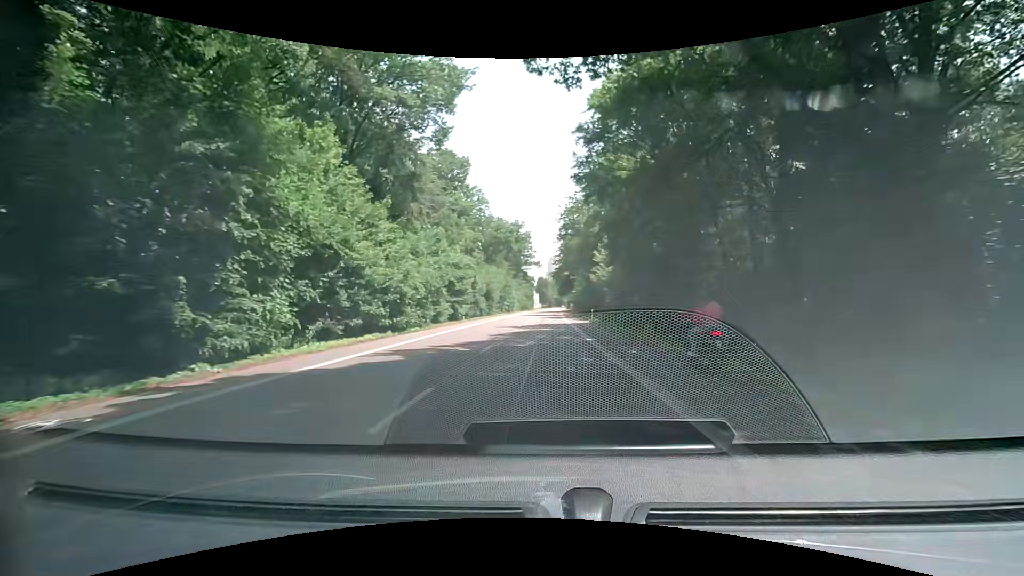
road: secondary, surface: asphalt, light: Day
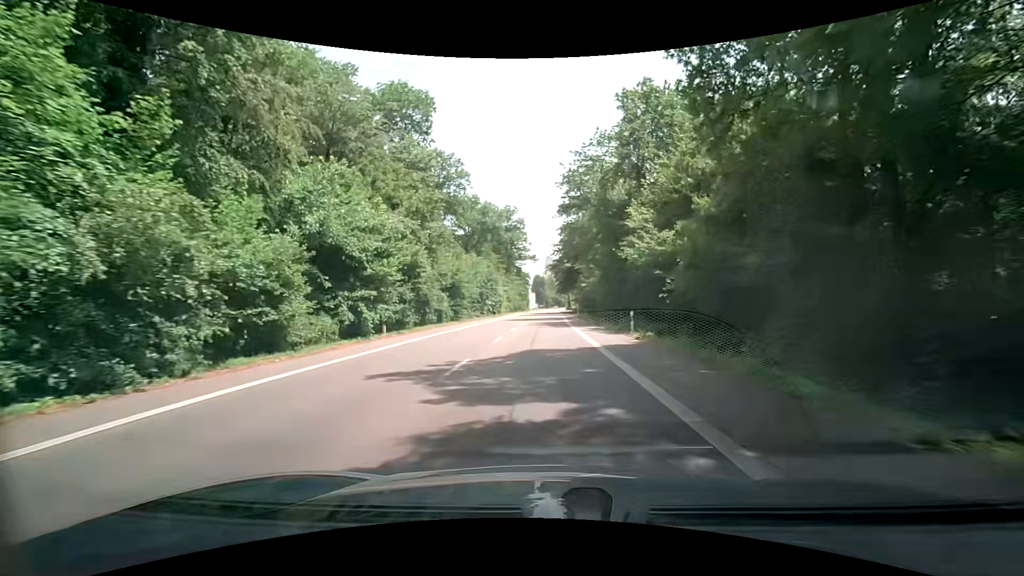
(+0.1, +22.6) m; 0°
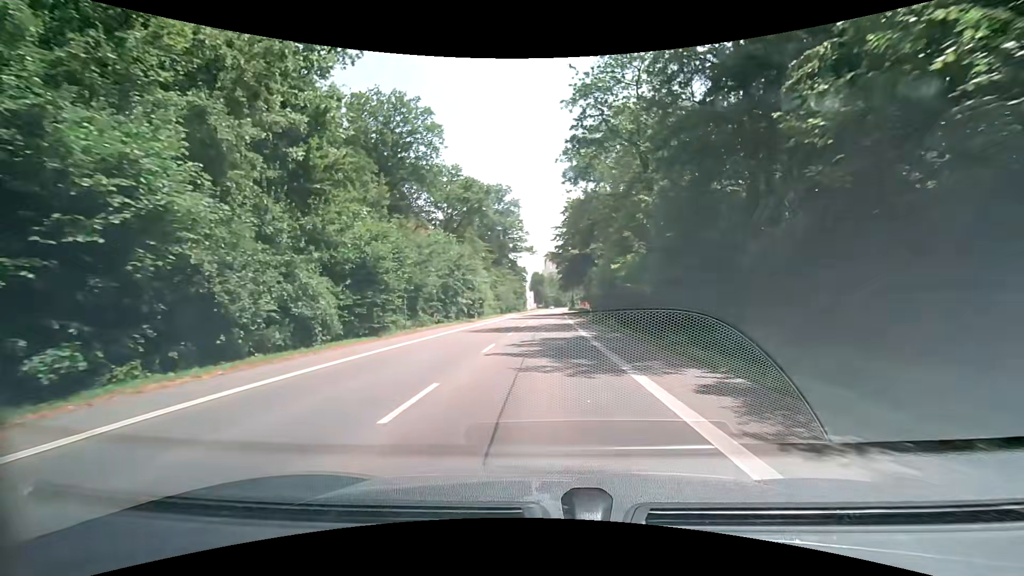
(+0.1, +21.9) m; 0°
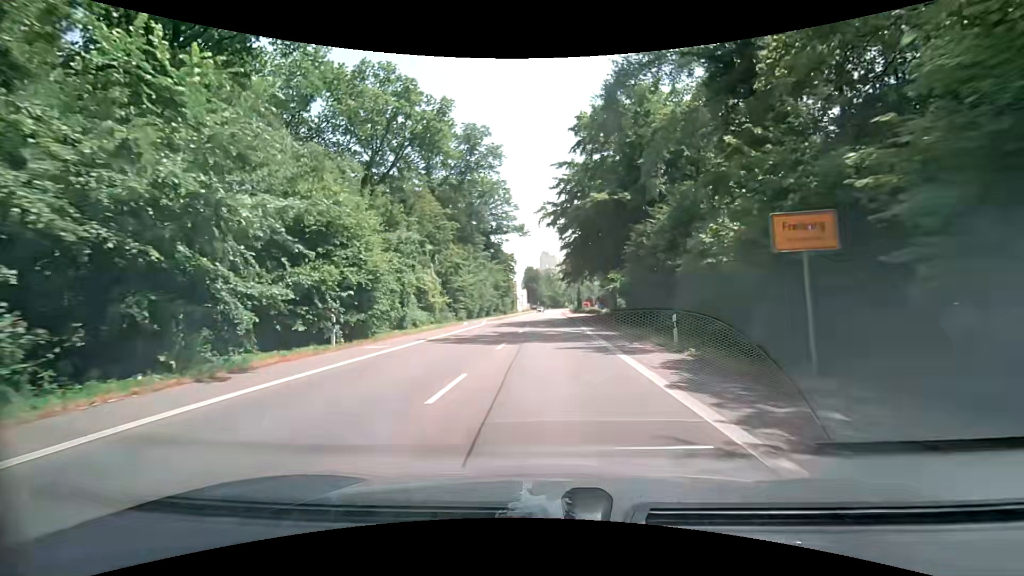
(+0.4, +34.8) m; +1°
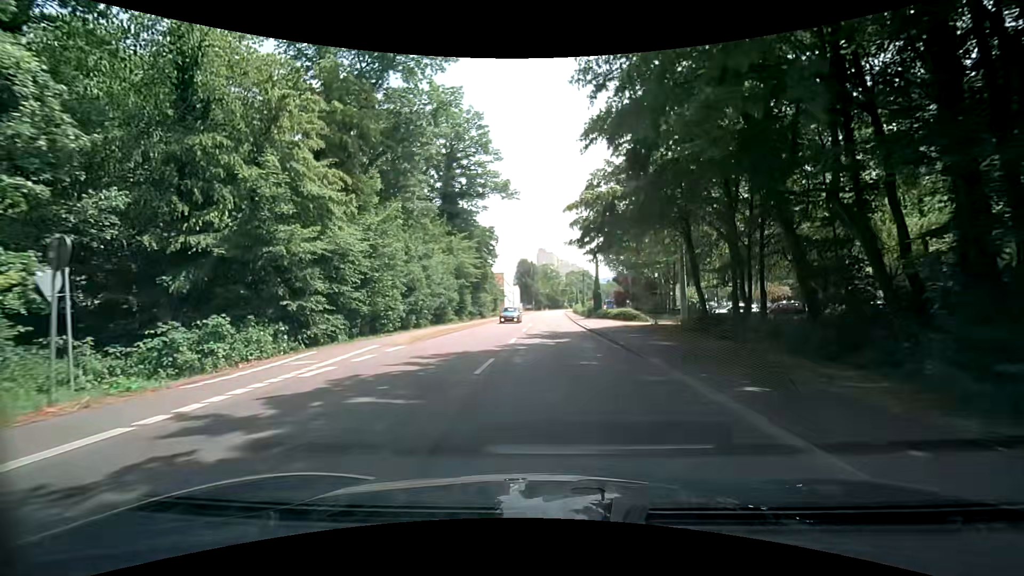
(+0.1, +32.8) m; 0°
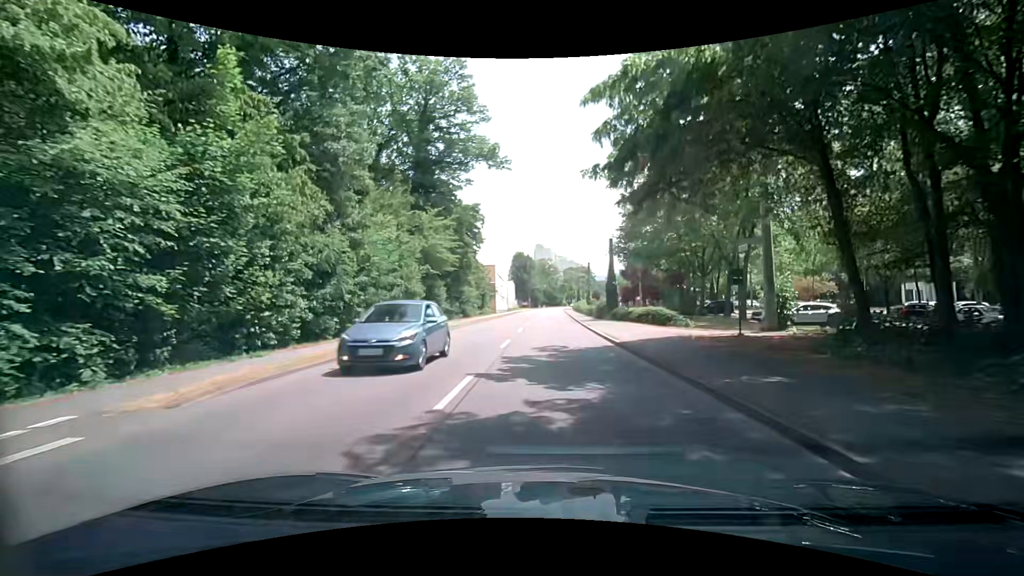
(0.0, +12.6) m; +1°
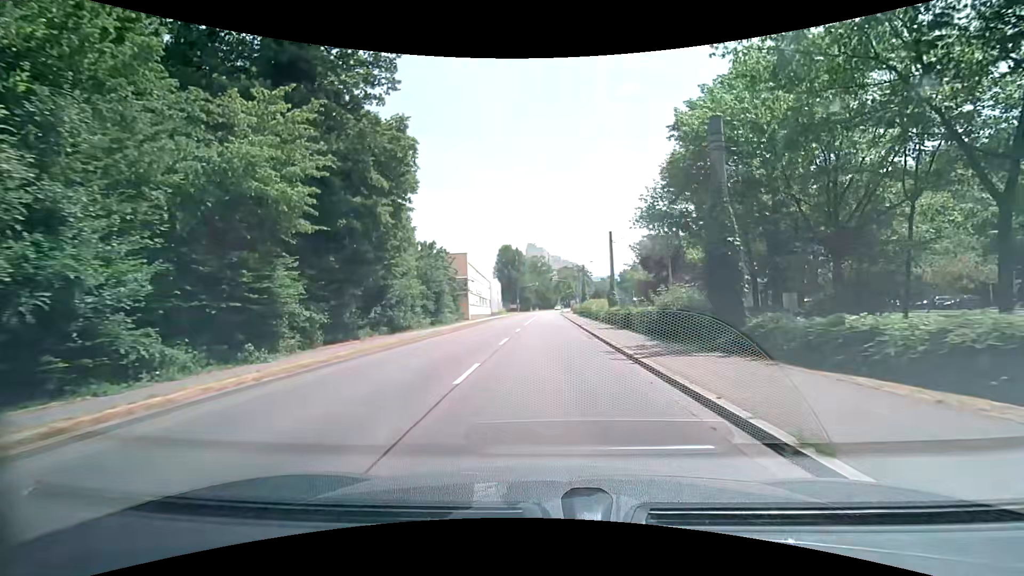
(+0.2, +24.8) m; +1°
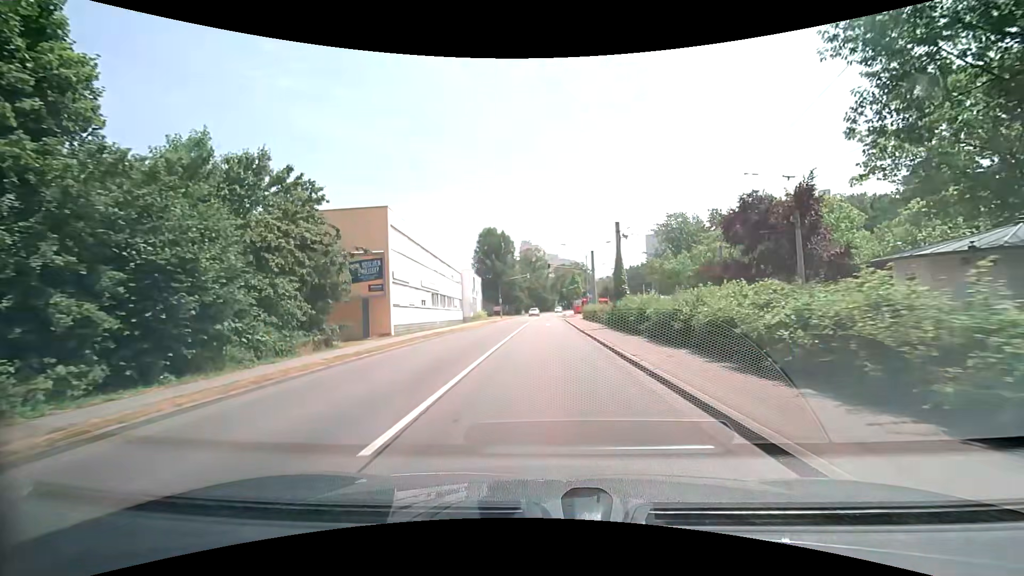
(+0.4, +31.1) m; +1°
(0, +10) (0, +20) (0, +30) (0, +40) (0, +50) (0, +60) (0, +70) (+1, +80) (+1, +90) (+2, +100) m
